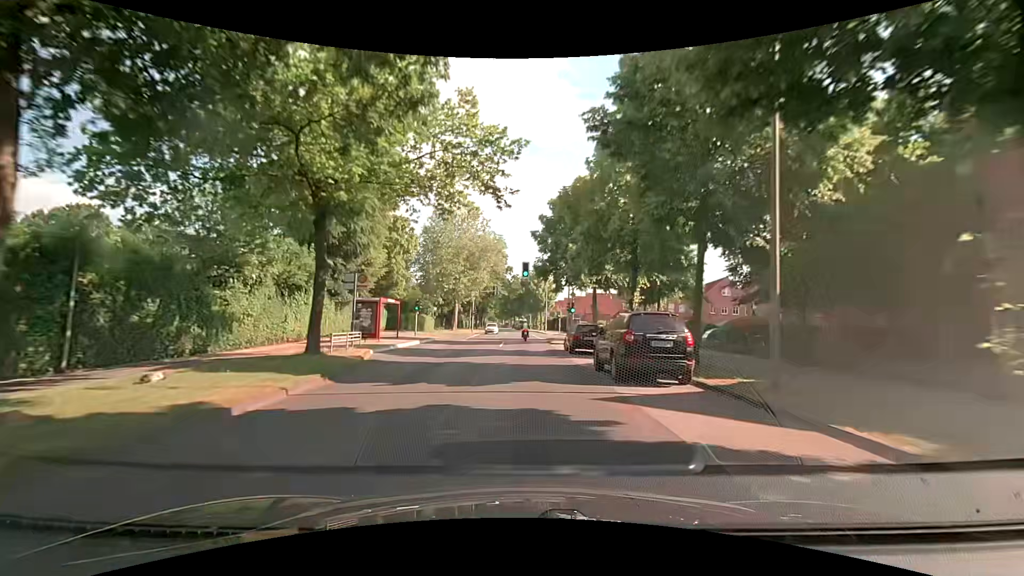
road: tertiary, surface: asphalt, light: Day
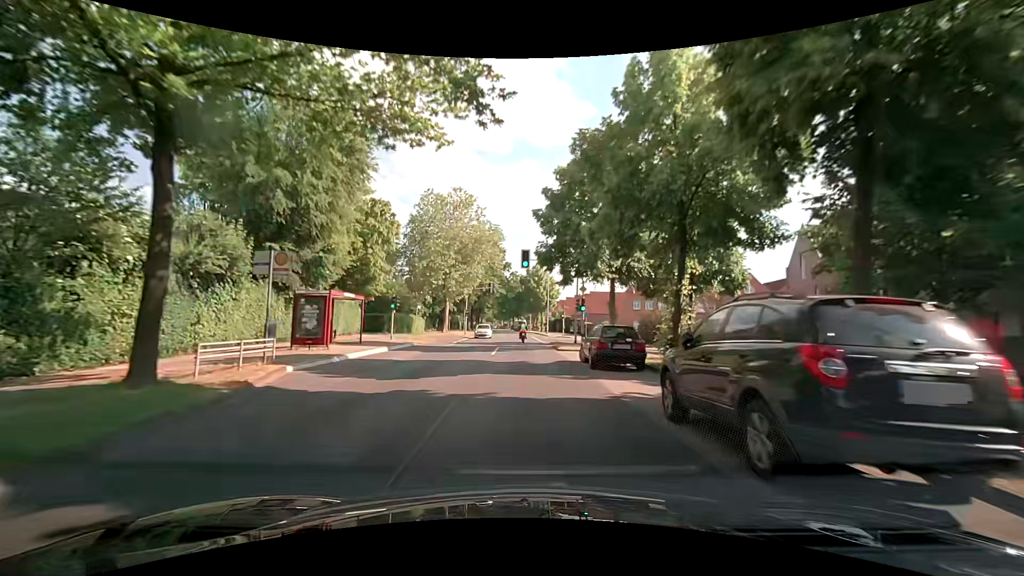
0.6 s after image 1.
(0.0, +7.5) m; 0°
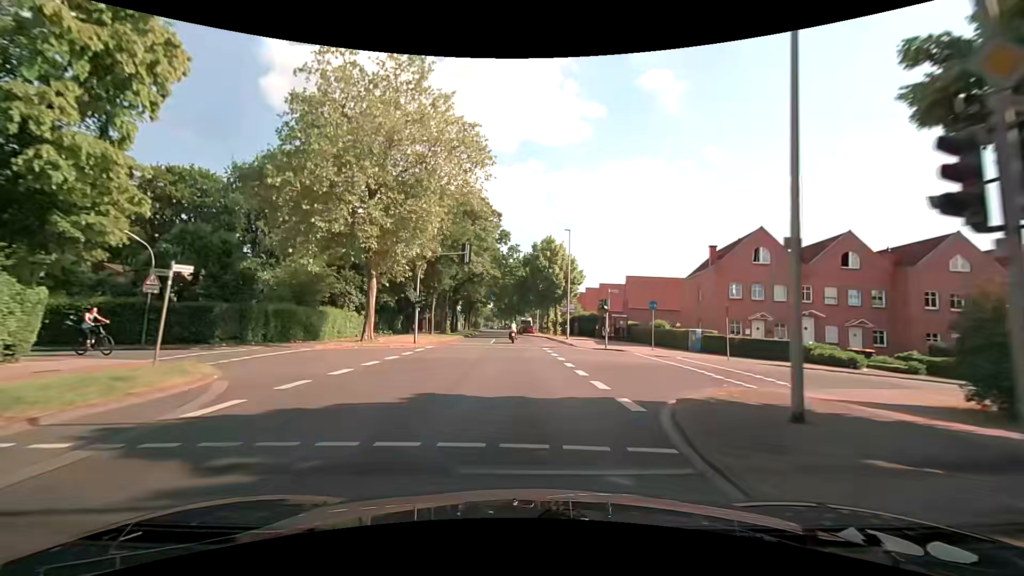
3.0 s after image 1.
(0.0, +30.2) m; 0°
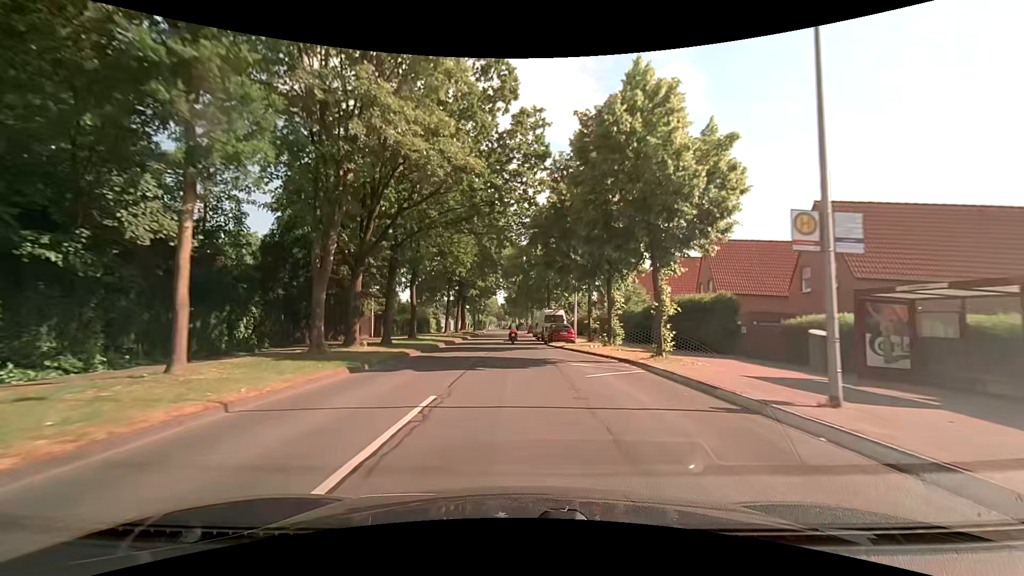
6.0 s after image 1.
(-0.6, +38.0) m; -2°
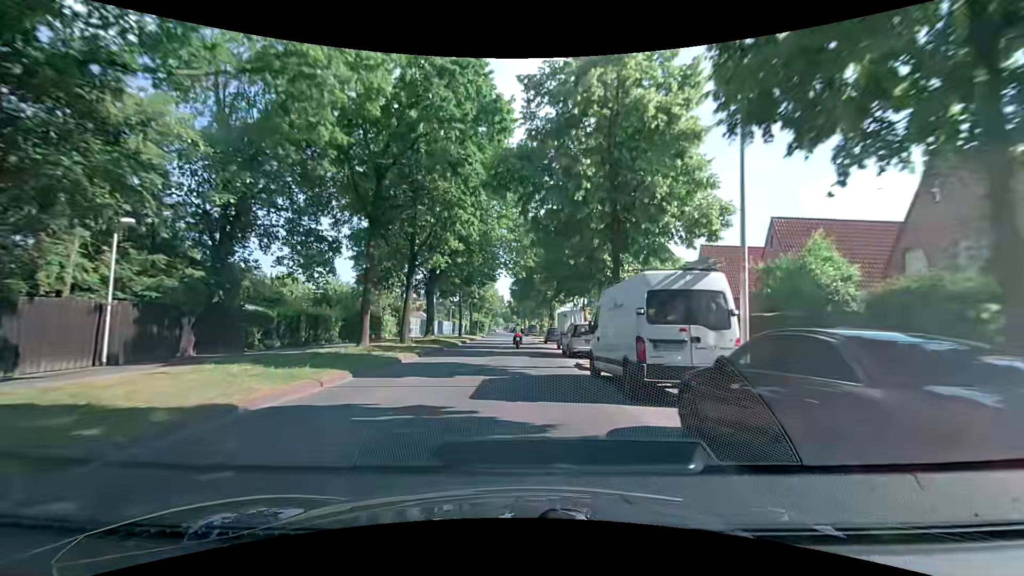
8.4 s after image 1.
(-0.2, +30.4) m; -1°
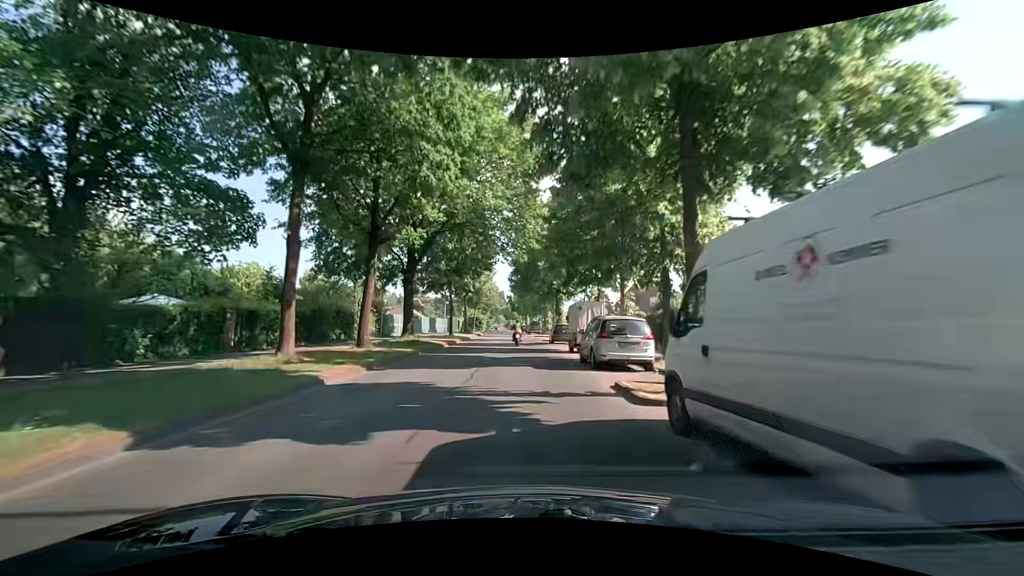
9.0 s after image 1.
(0.0, +7.6) m; 0°
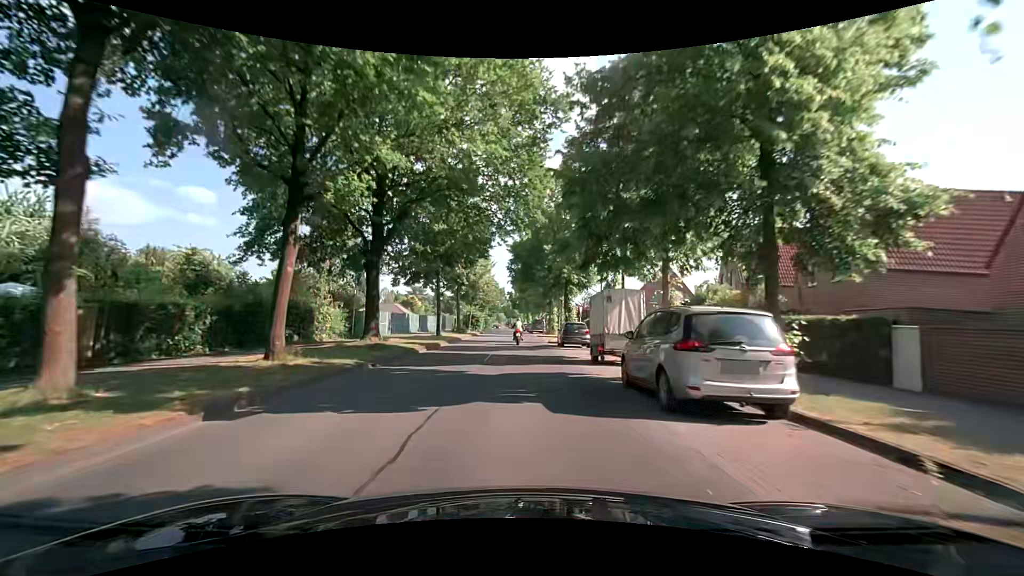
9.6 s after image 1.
(0.0, +7.6) m; 0°
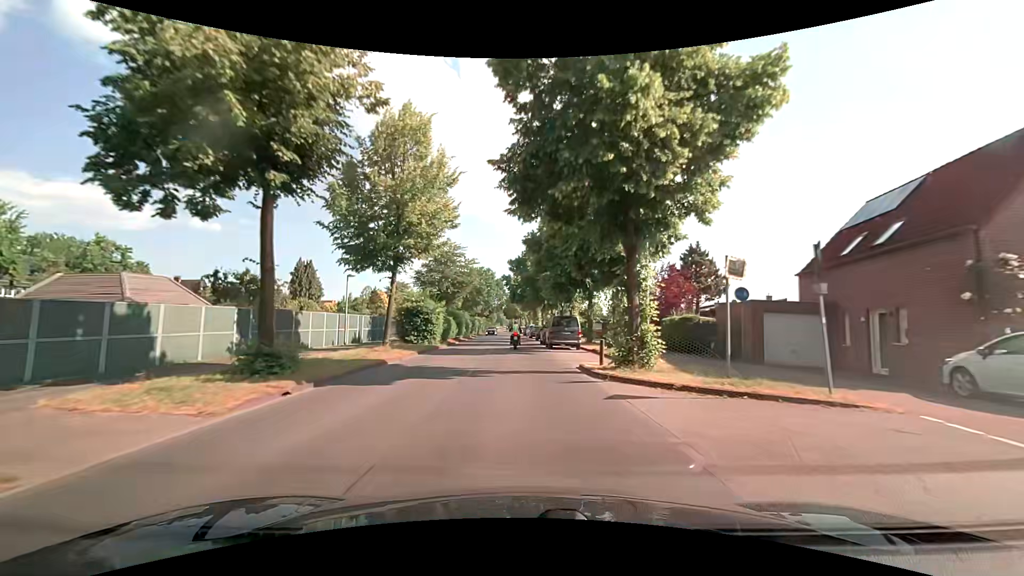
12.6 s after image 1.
(-0.6, +38.0) m; -1°
(0, +10) (0, +20) (0, +30) (-1, +40) (-1, +50) (-1, +60) (-2, +70) (-2, +80) (-3, +90) (-3, +100) m
